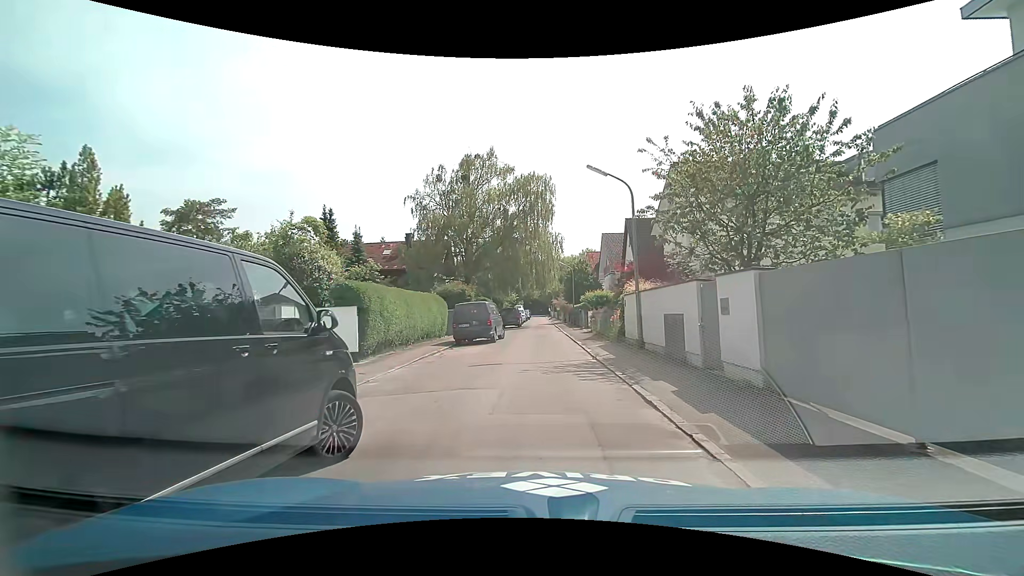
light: Day
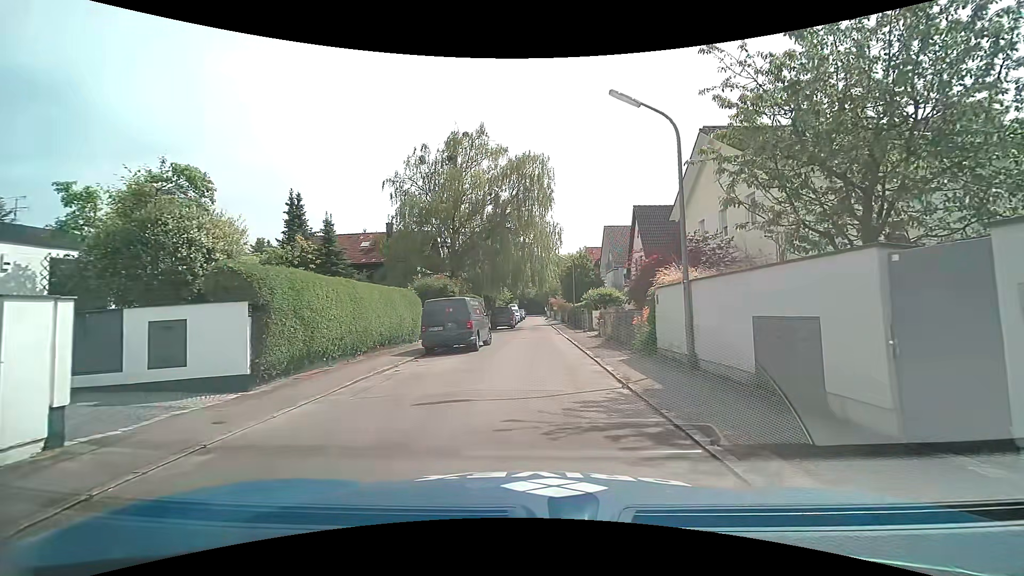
(+0.1, +5.5) m; +1°
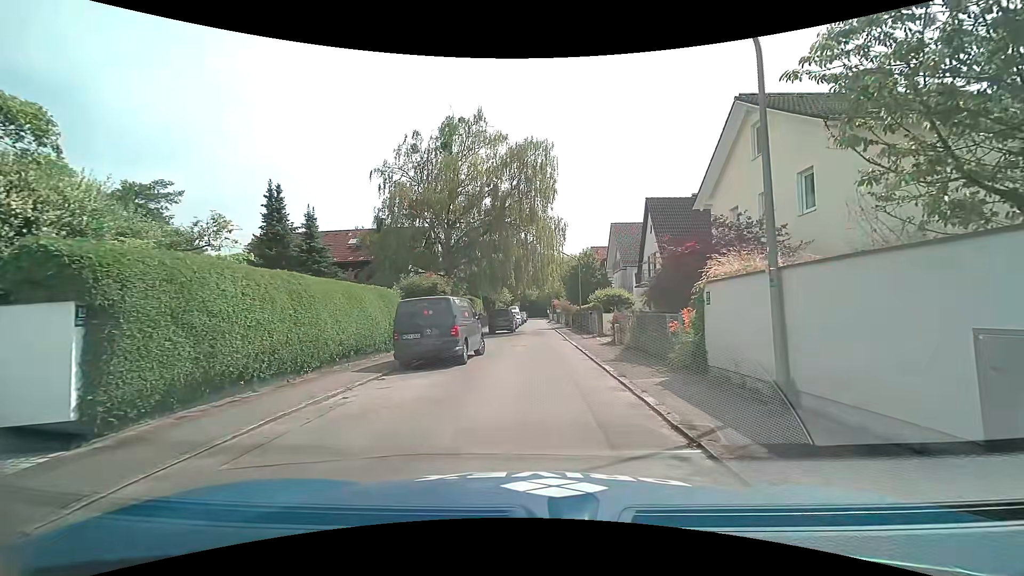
(0.0, +3.7) m; 0°
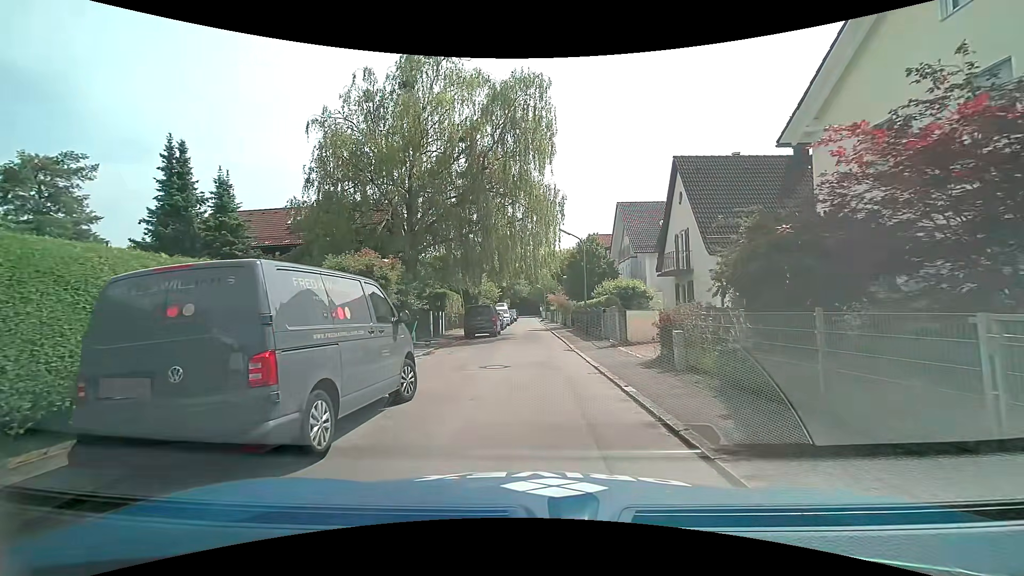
(0.0, +9.1) m; +2°
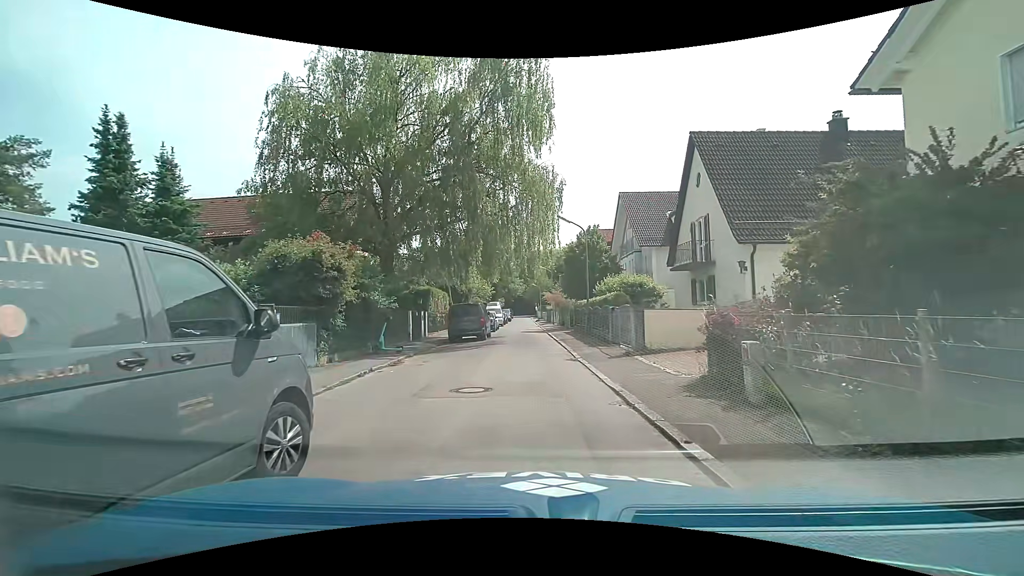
(-0.1, +3.7) m; -1°
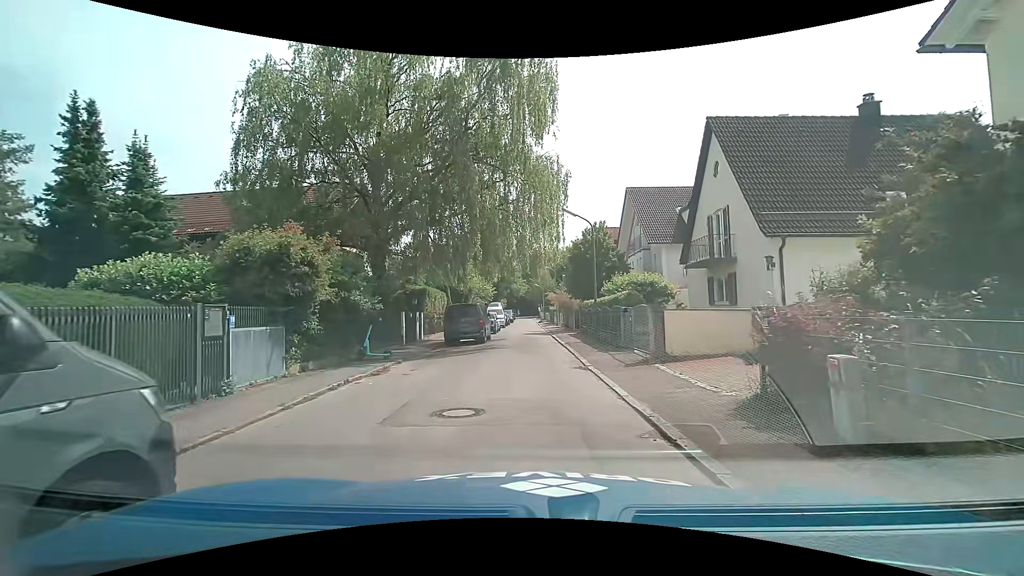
(0.0, +1.9) m; +2°
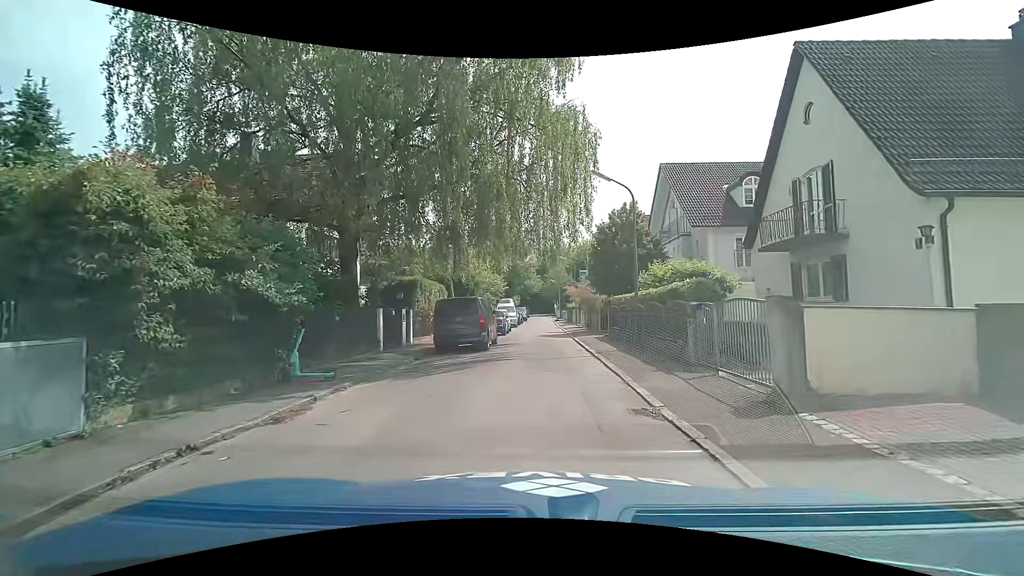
(-0.3, +5.7) m; -4°
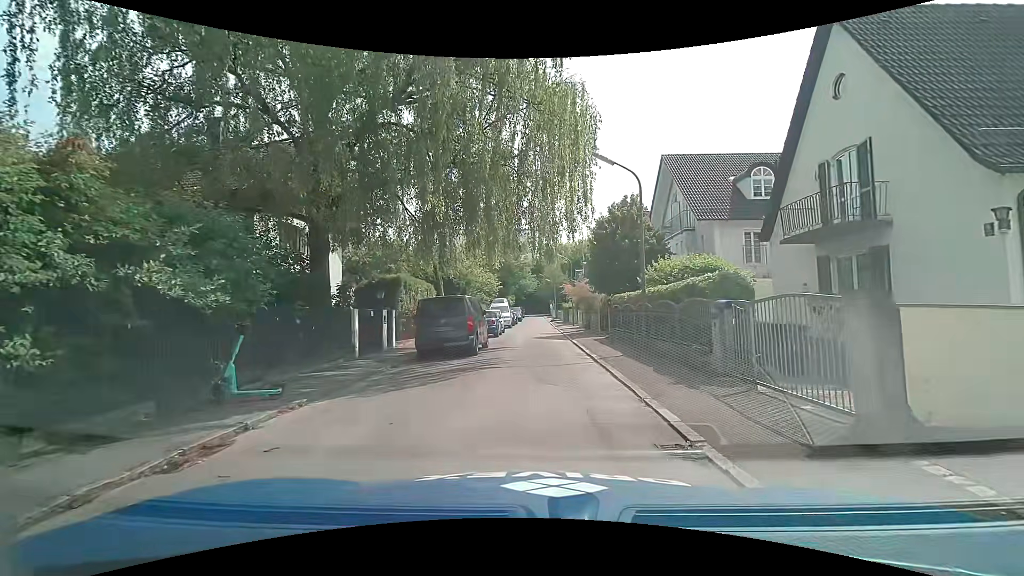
(0.0, +1.9) m; +2°
